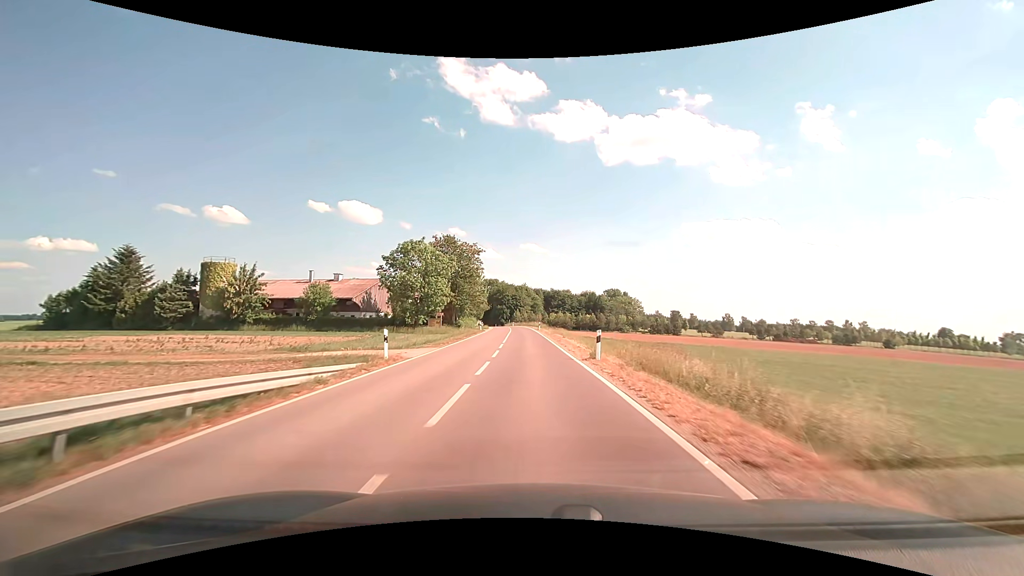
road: tertiary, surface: asphalt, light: Day
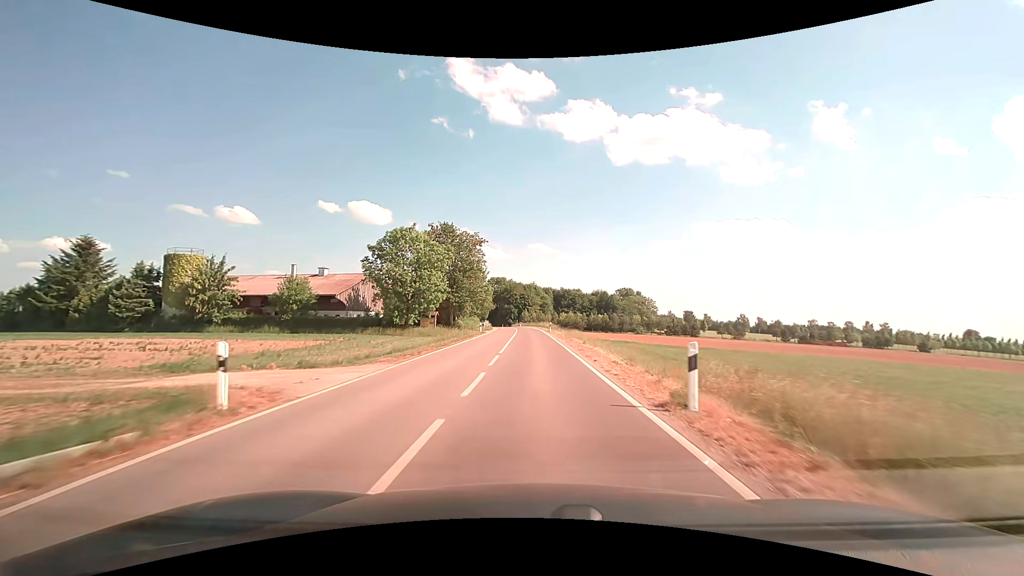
(-0.1, +9.5) m; -1°
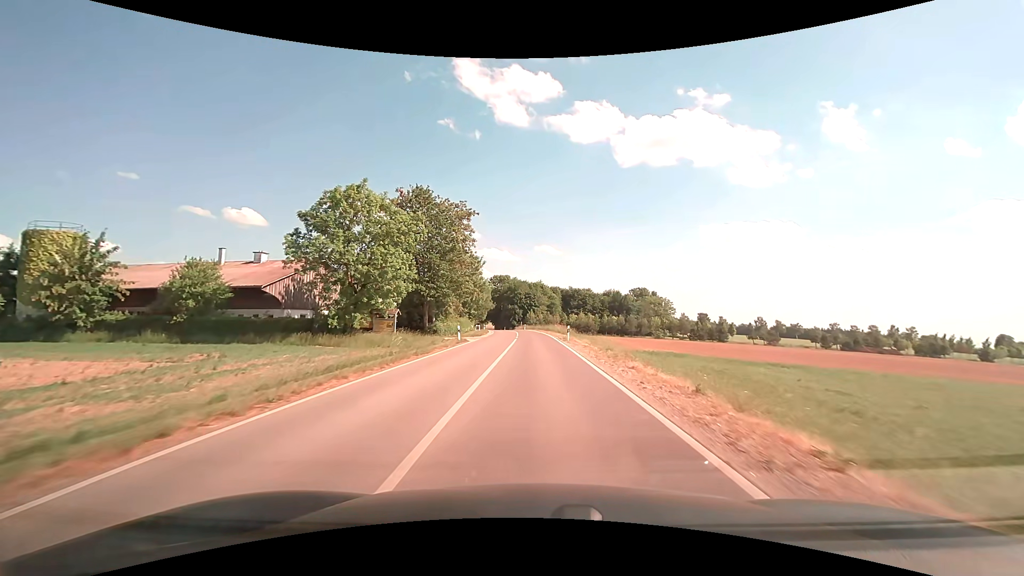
(-0.2, +18.9) m; -1°
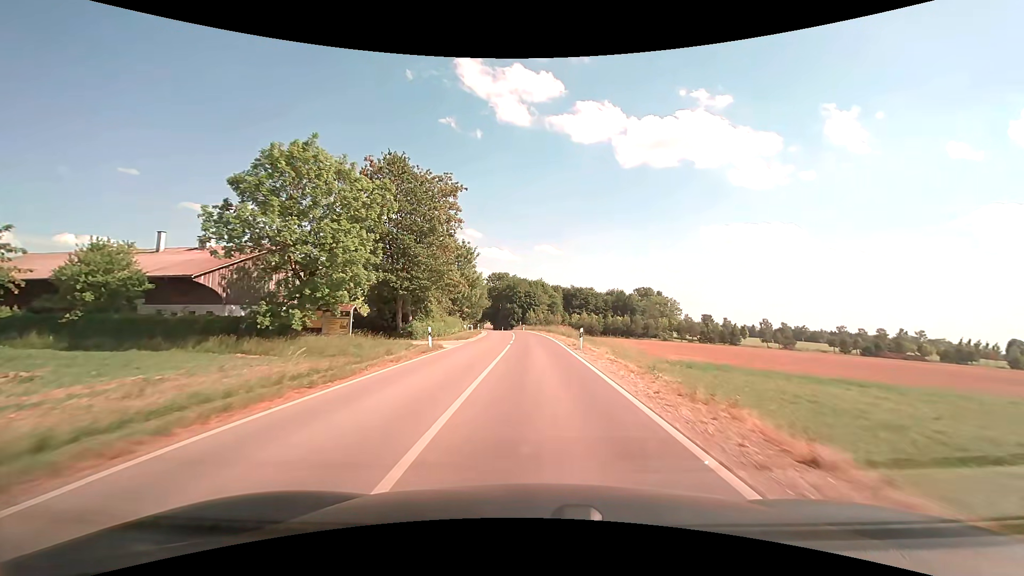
(0.0, +9.2) m; 0°
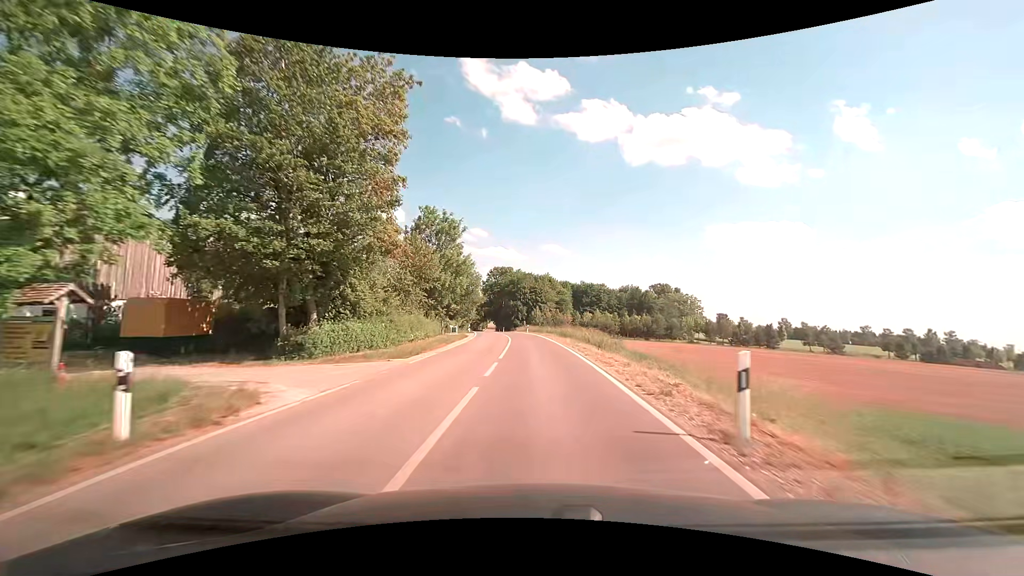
(-0.1, +18.2) m; -1°
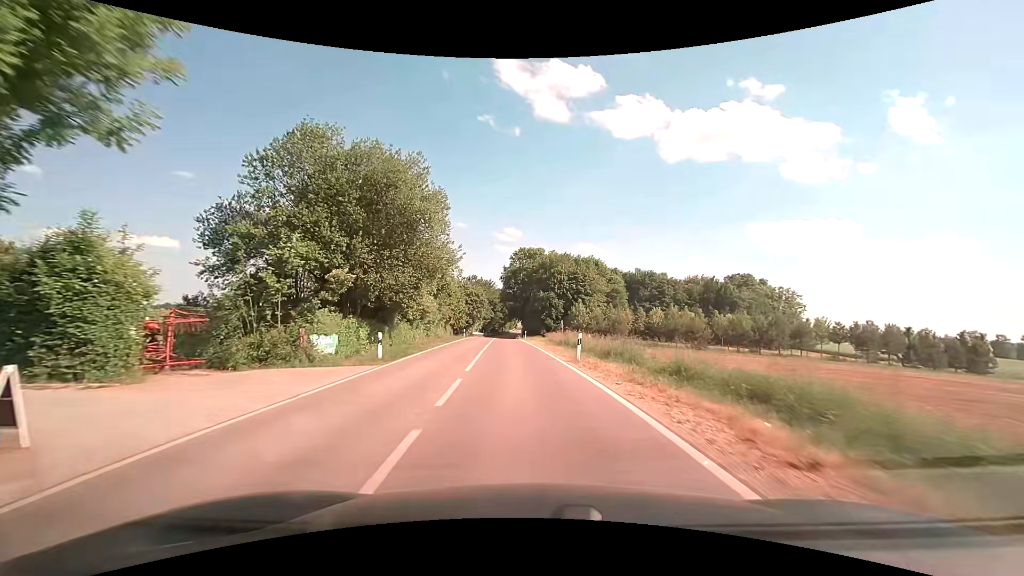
(-1.1, +45.0) m; -4°
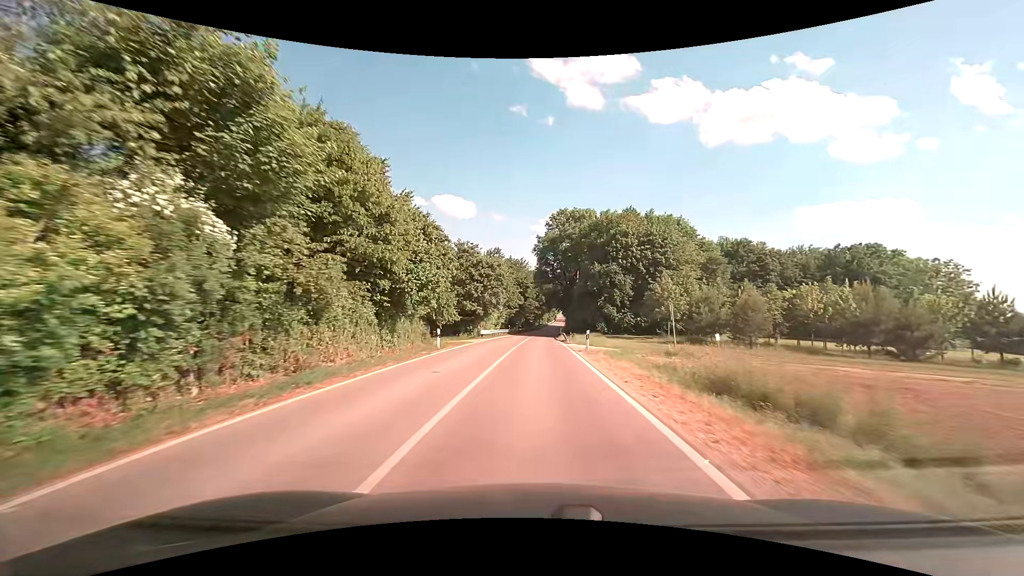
(-1.7, +36.2) m; -4°
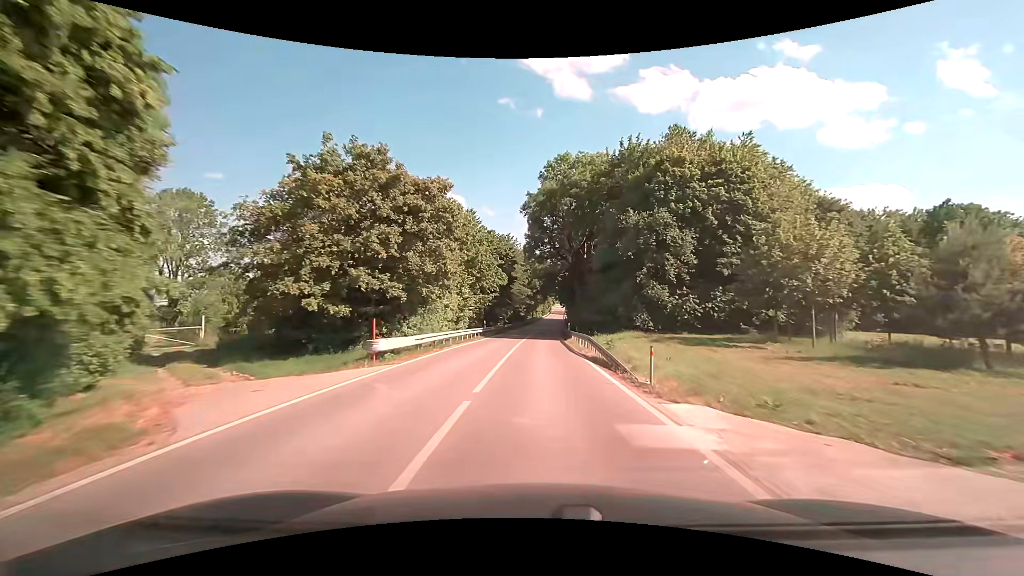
(0.0, +27.8) m; +1°
(0, +10) (0, +20) (0, +30) (0, +40) (0, +50) (+1, +60) (+1, +70) (+2, +80) (+2, +90) (+3, +100) m
